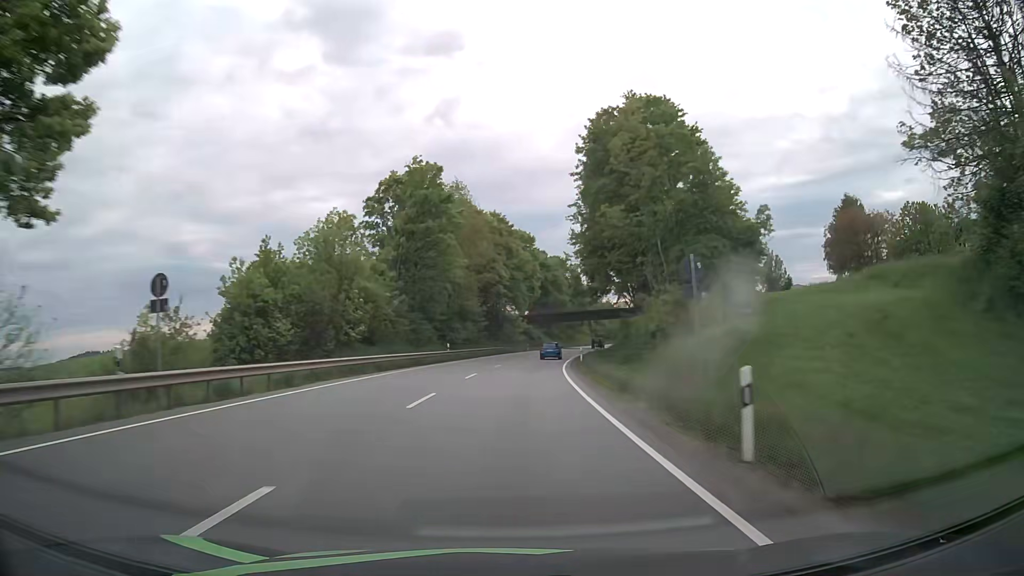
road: primary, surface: asphalt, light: Day
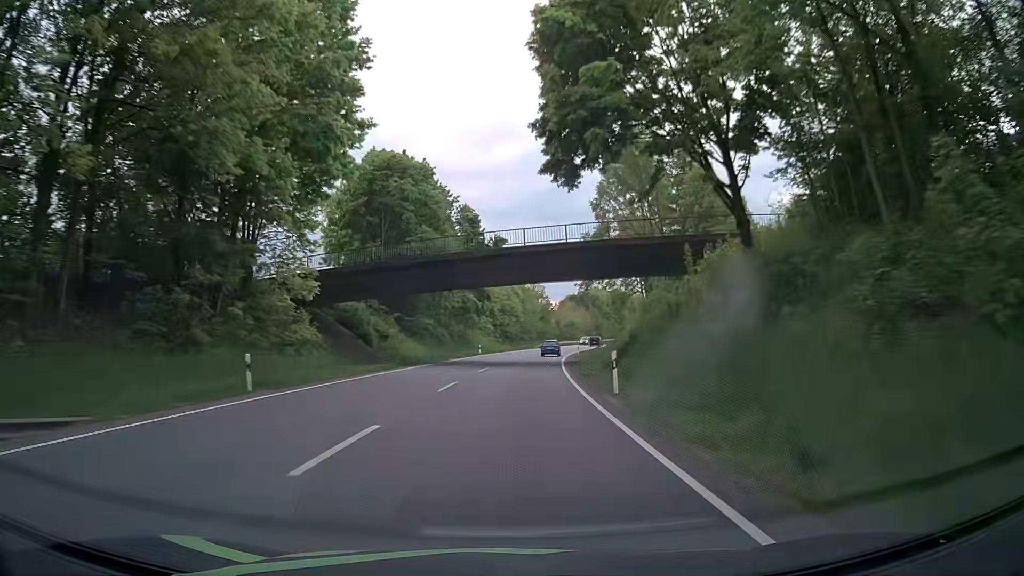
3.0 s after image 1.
(+6.7, +78.6) m; +10°
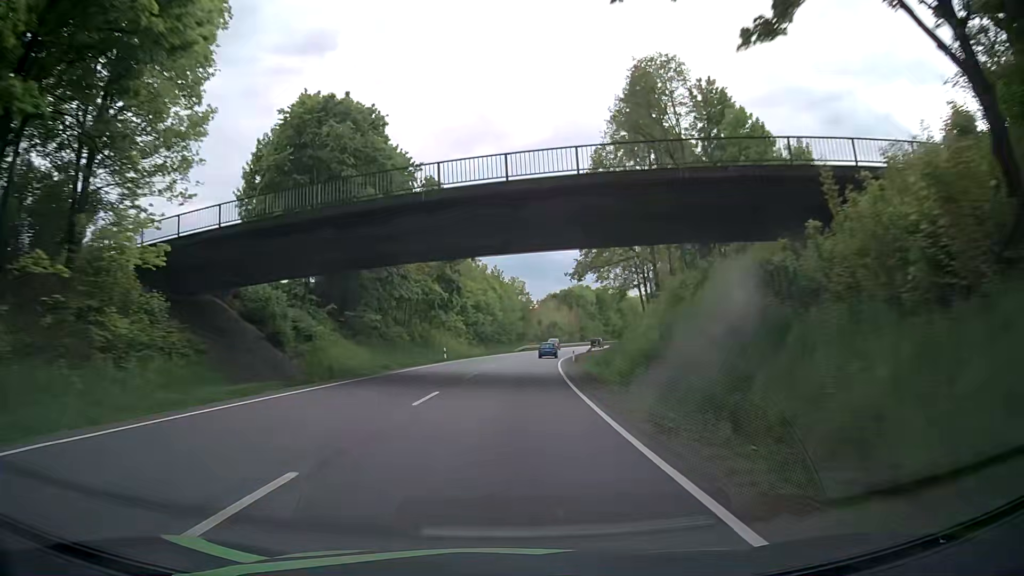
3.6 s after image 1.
(+0.3, +15.8) m; +2°
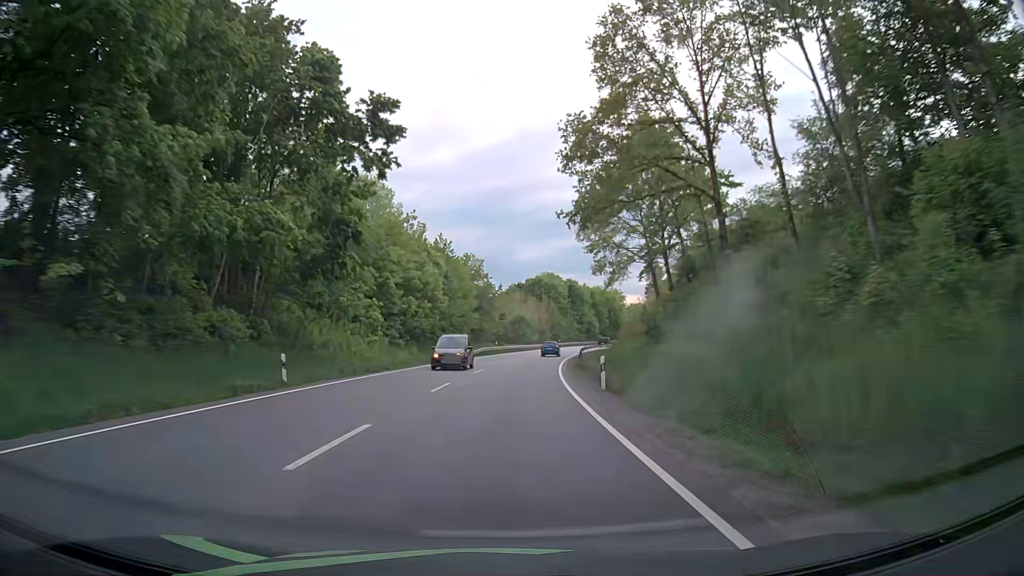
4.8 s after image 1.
(+0.9, +31.6) m; +3°
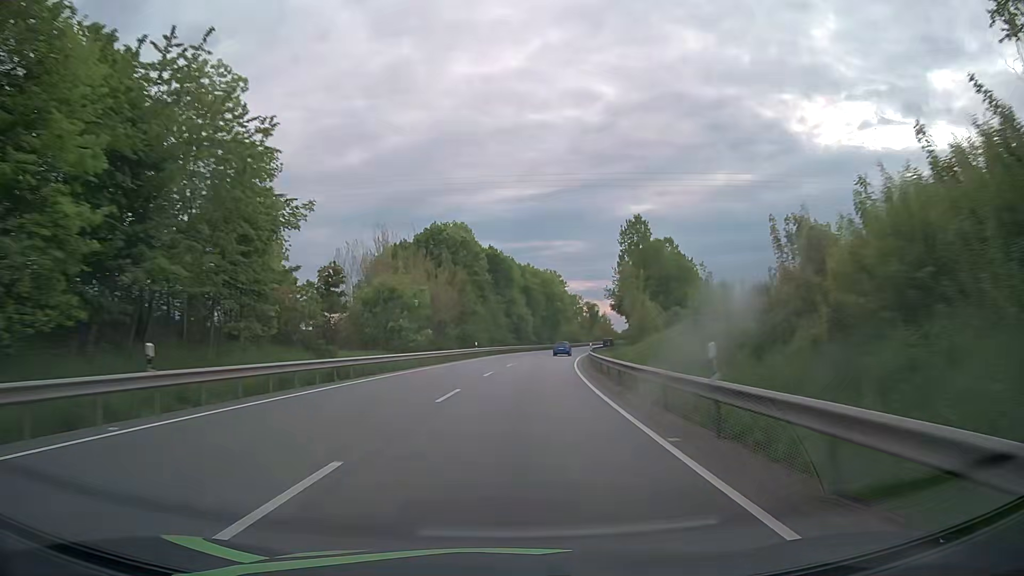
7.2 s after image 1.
(+4.4, +63.0) m; +8°
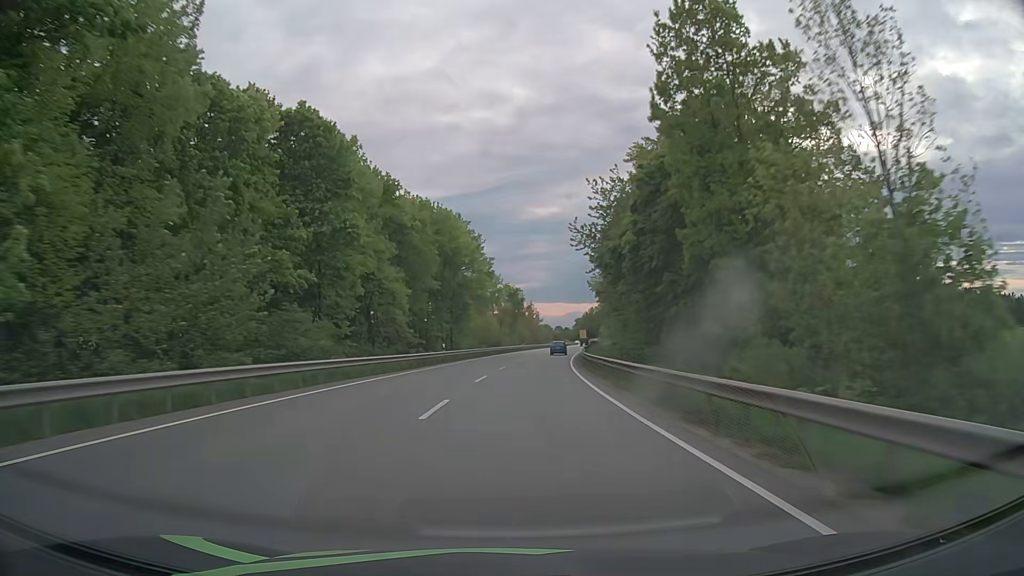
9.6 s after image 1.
(+4.7, +62.9) m; +8°
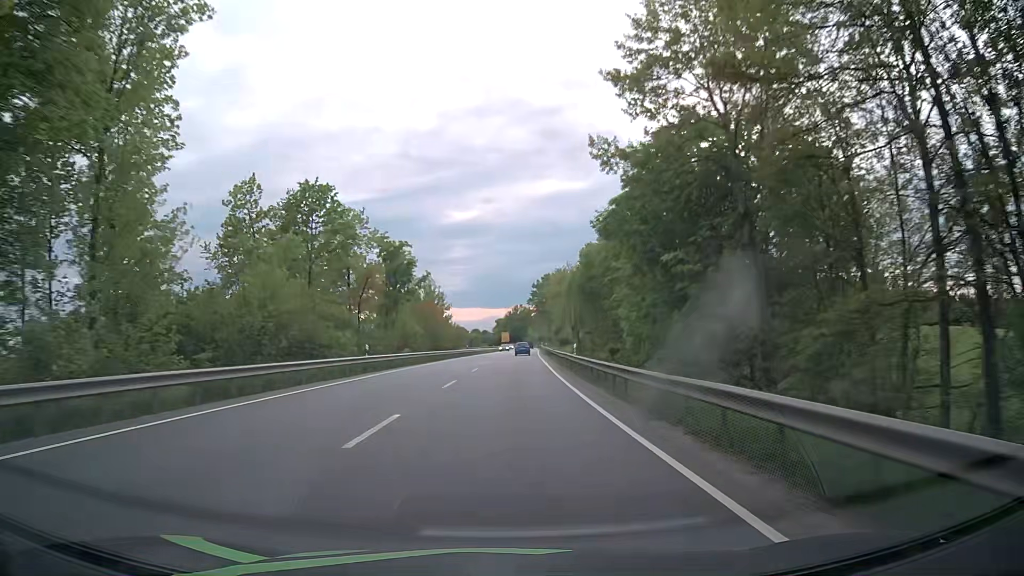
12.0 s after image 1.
(+4.1, +63.0) m; +7°
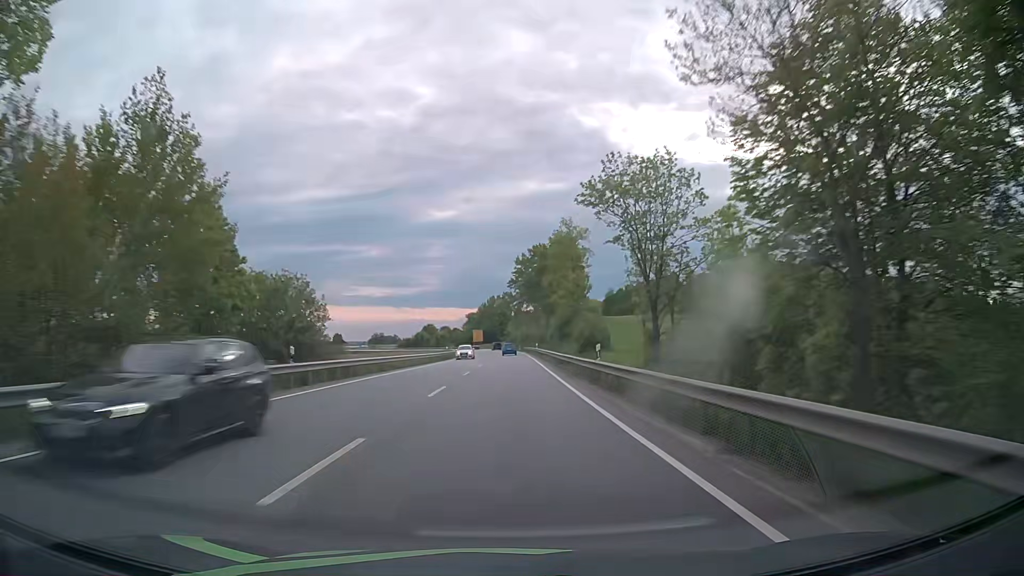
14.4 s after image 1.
(+1.2, +63.1) m; +2°
(0, +10) (0, +20) (0, +30) (0, +40) (0, +50) (0, +60) (0, +70) (0, +80) (0, +90) (0, +100) m
